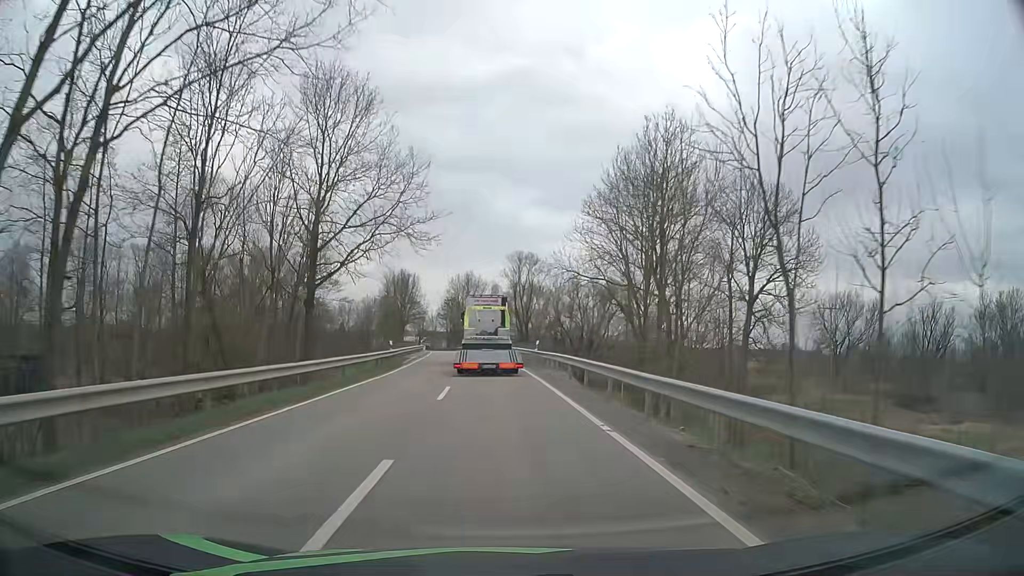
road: tertiary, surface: asphalt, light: Day
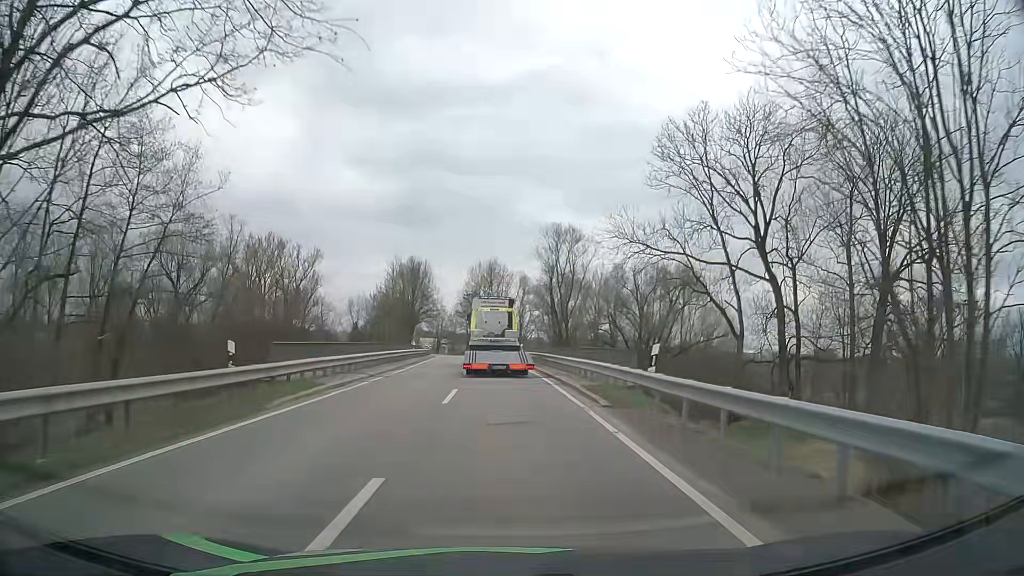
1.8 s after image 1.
(-0.5, +25.1) m; -2°
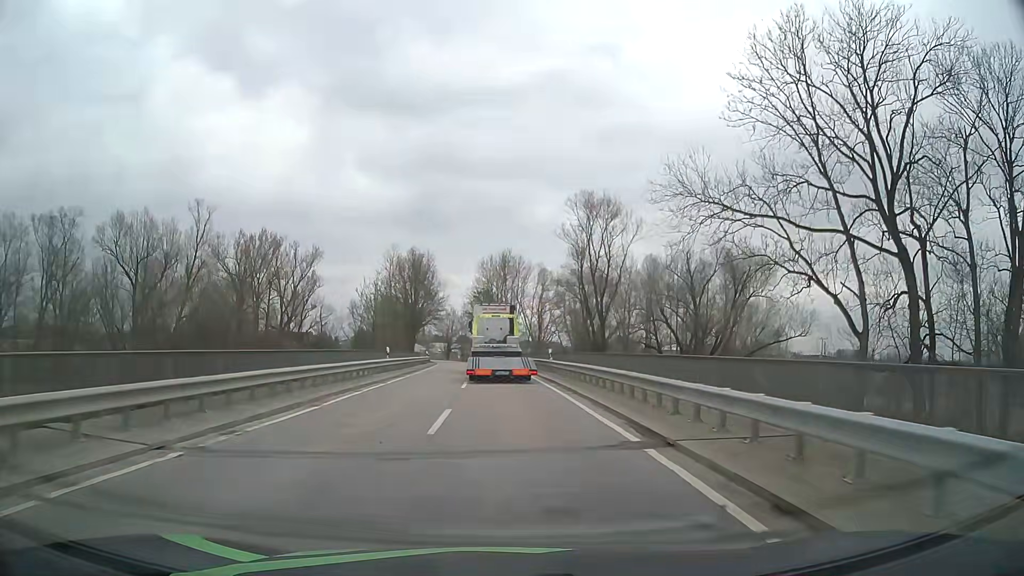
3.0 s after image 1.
(-0.2, +16.6) m; -1°
(0, +10) (0, +20) (0, +30) (-1, +40) (-1, +50) (-2, +60) (-3, +70) (-4, +80) (-4, +90) (-6, +100) m
